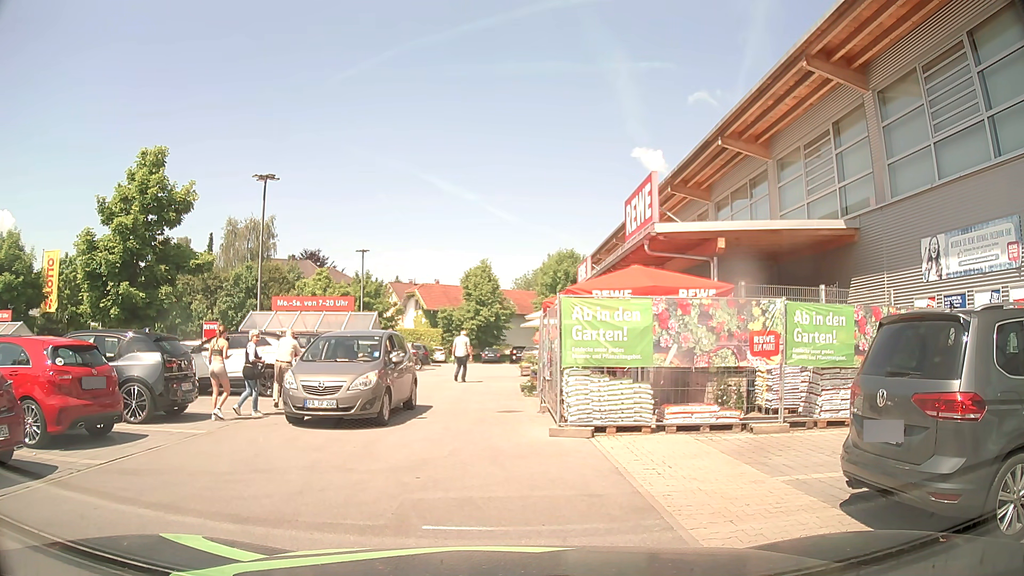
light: Day
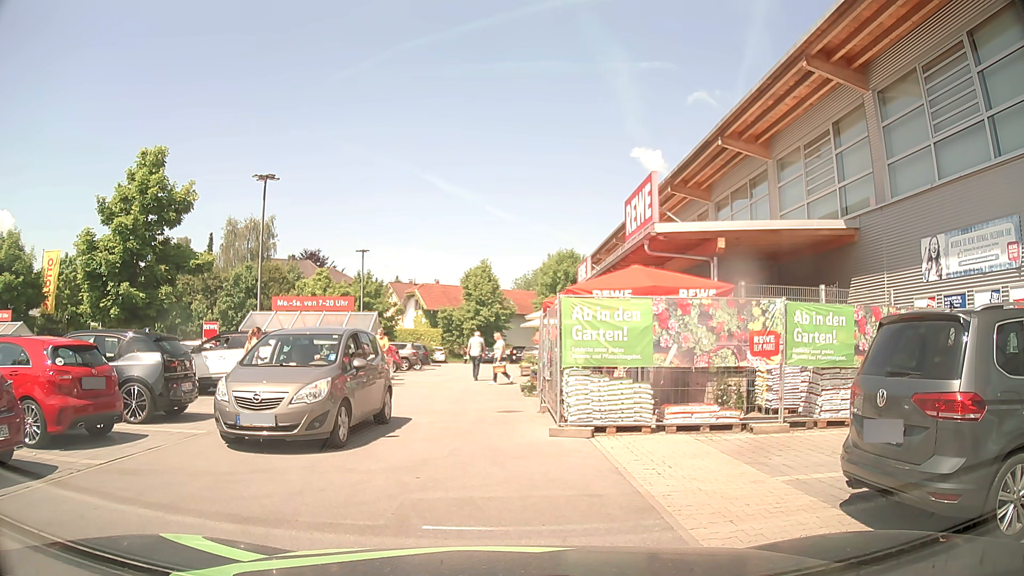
(0.0, 0.0) m; 0°
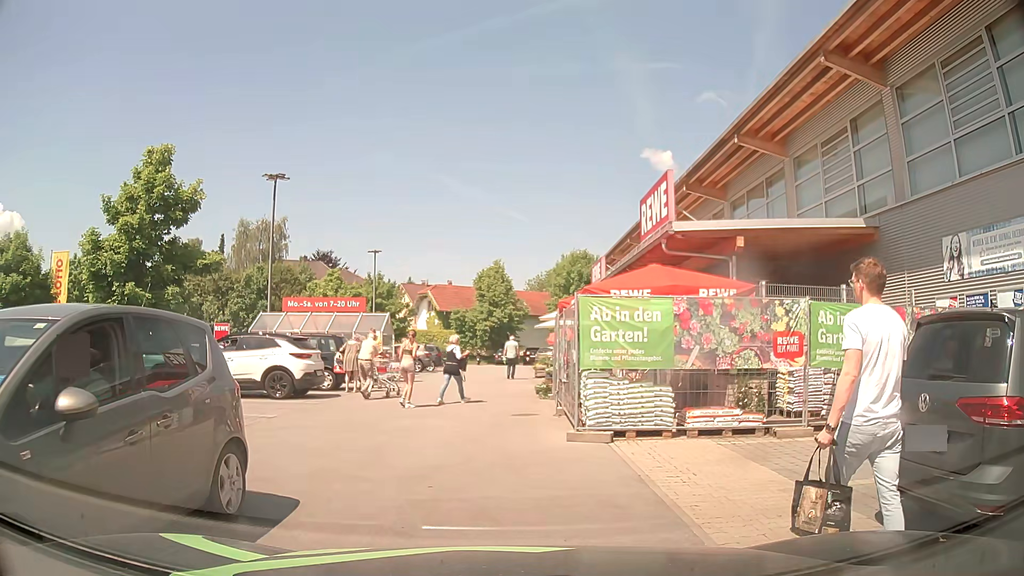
(0.0, +0.3) m; 0°
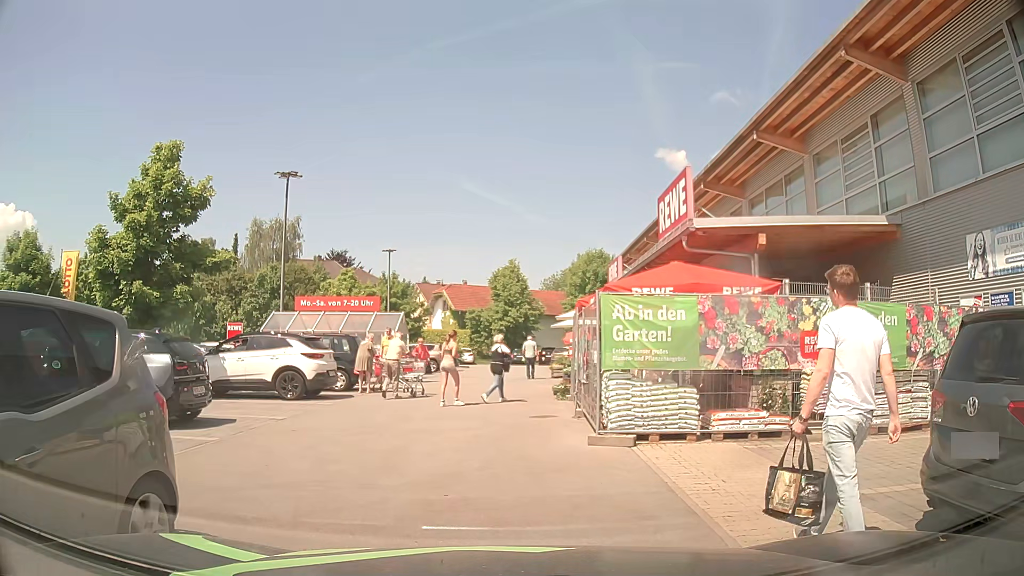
(0.0, +0.4) m; 0°
